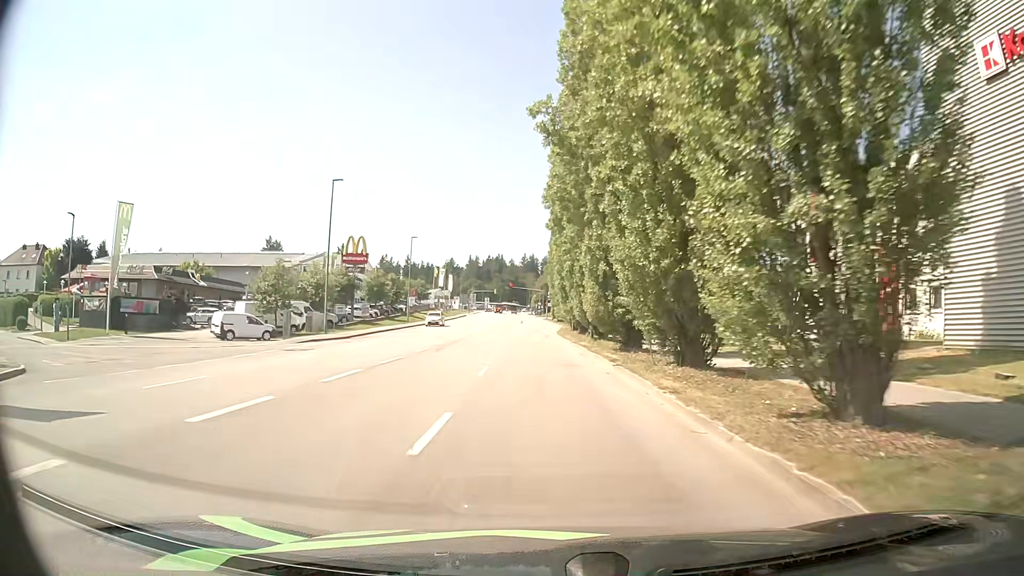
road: tertiary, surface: asphalt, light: Day
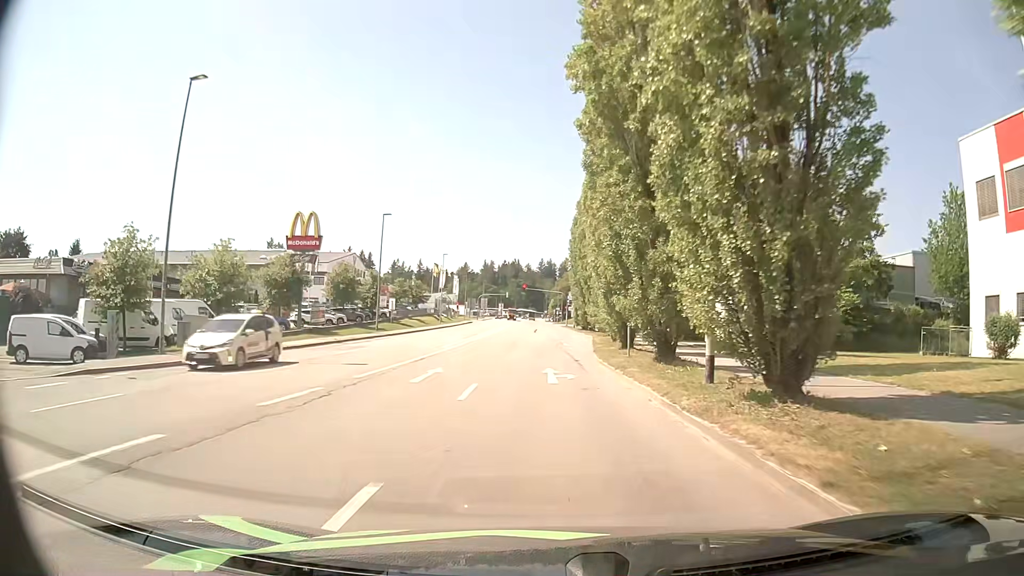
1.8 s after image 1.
(-0.6, +22.1) m; -2°
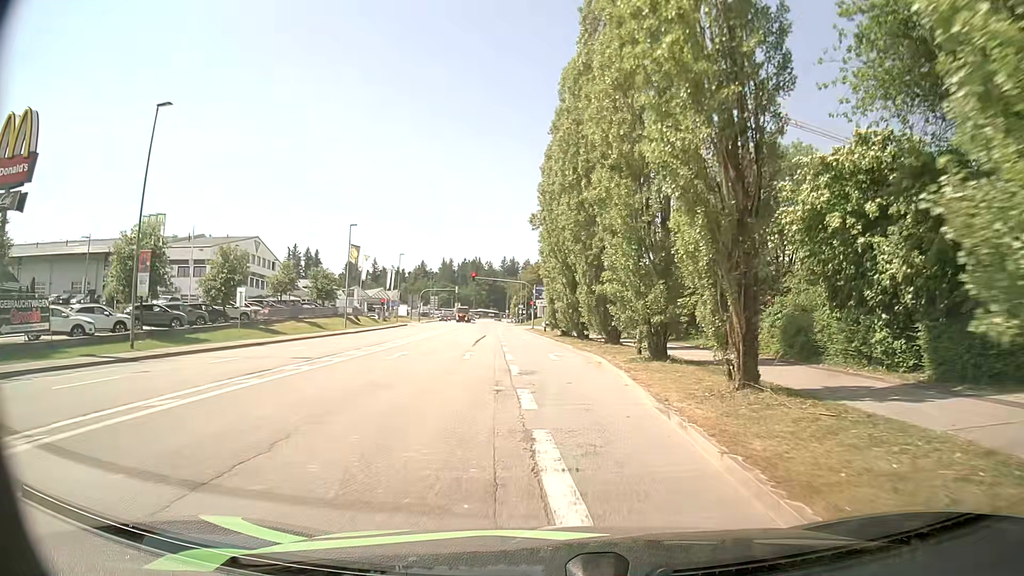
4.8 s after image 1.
(+0.7, +32.5) m; +4°
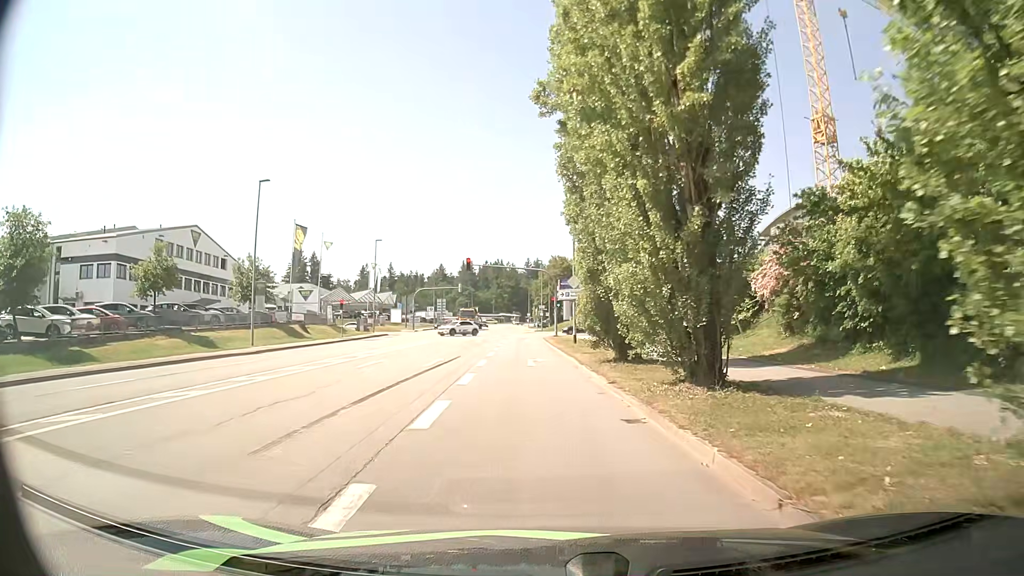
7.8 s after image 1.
(-0.2, +26.0) m; -2°
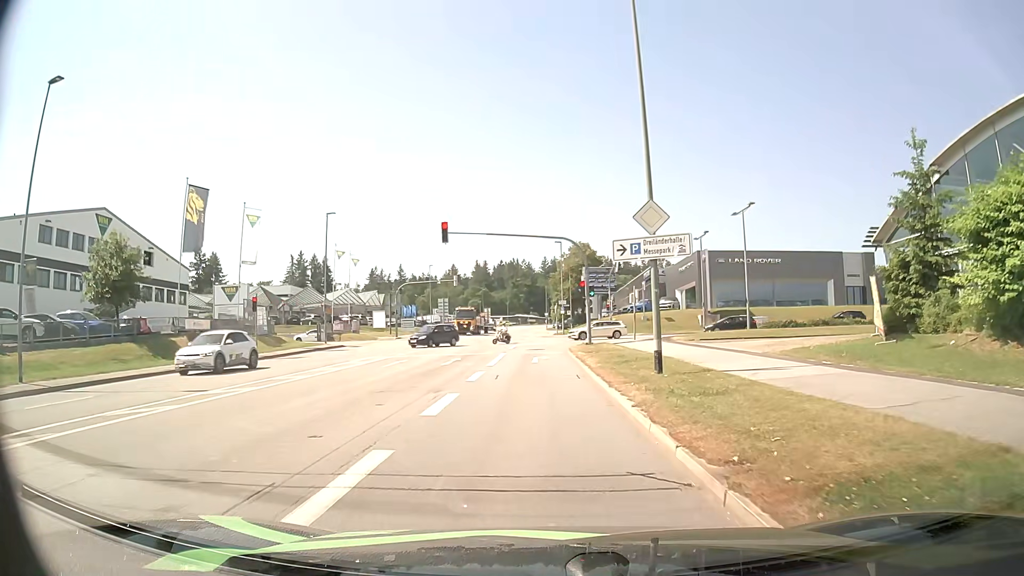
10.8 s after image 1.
(-0.7, +22.5) m; -2°
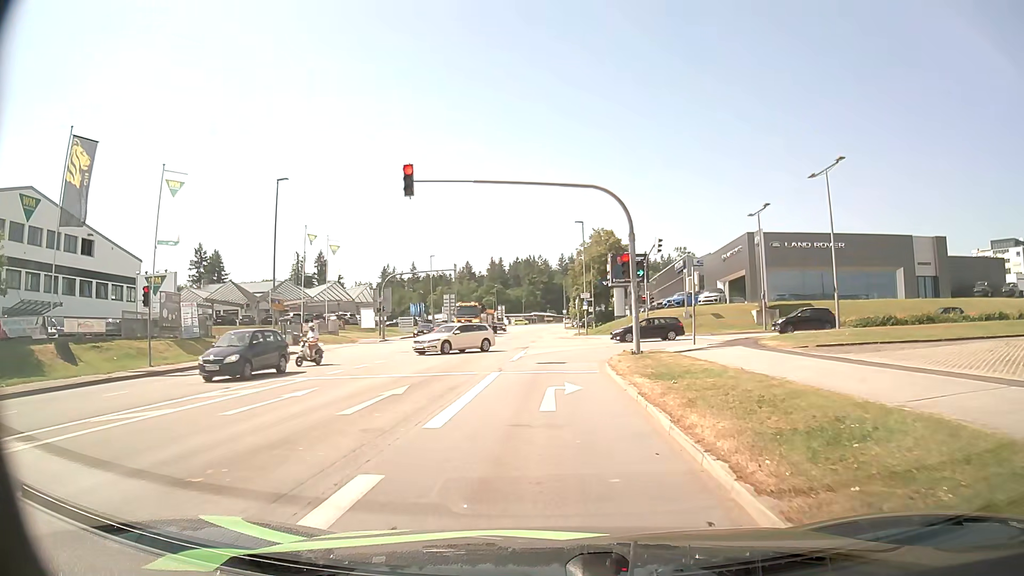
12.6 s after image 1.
(-0.1, +13.4) m; -1°
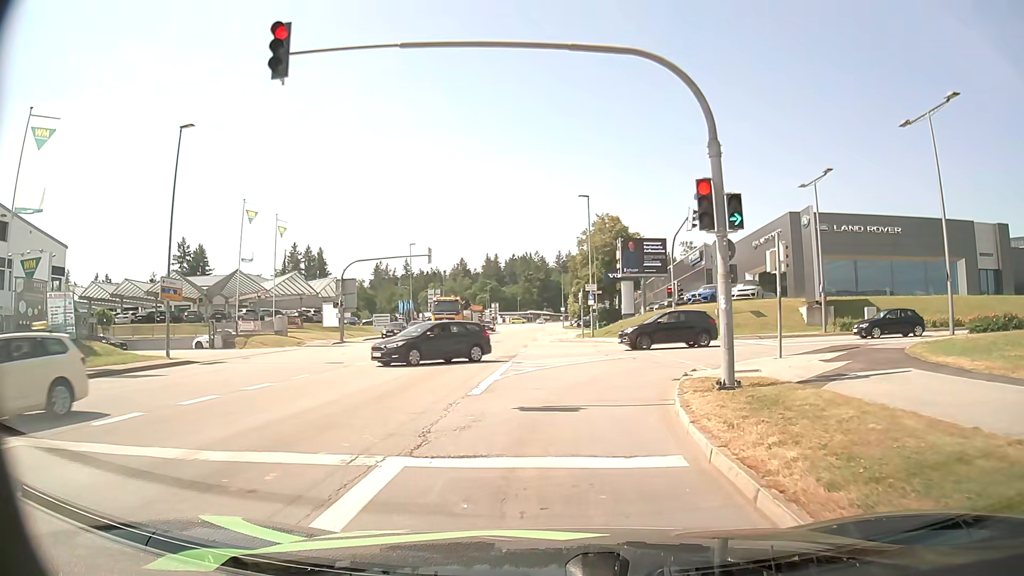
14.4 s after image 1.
(-0.1, +11.8) m; 0°
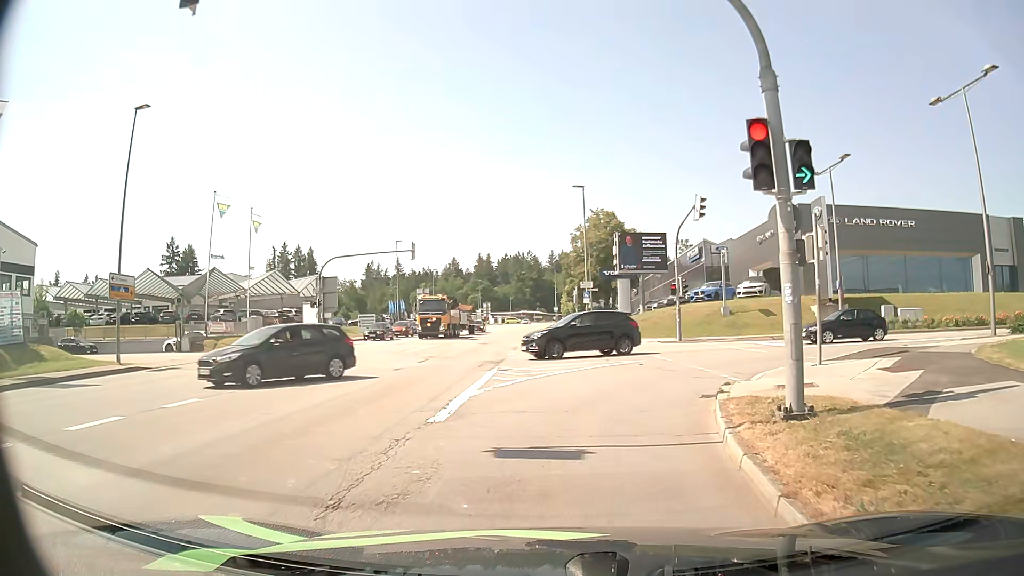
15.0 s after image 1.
(0.0, +3.4) m; 0°
(+1, +10) (+5, +19) (+14, +23) (+24, +24) (+34, +24) (+44, +23) (+54, +21) (+63, +20) (+73, +17) (+83, +14) m
